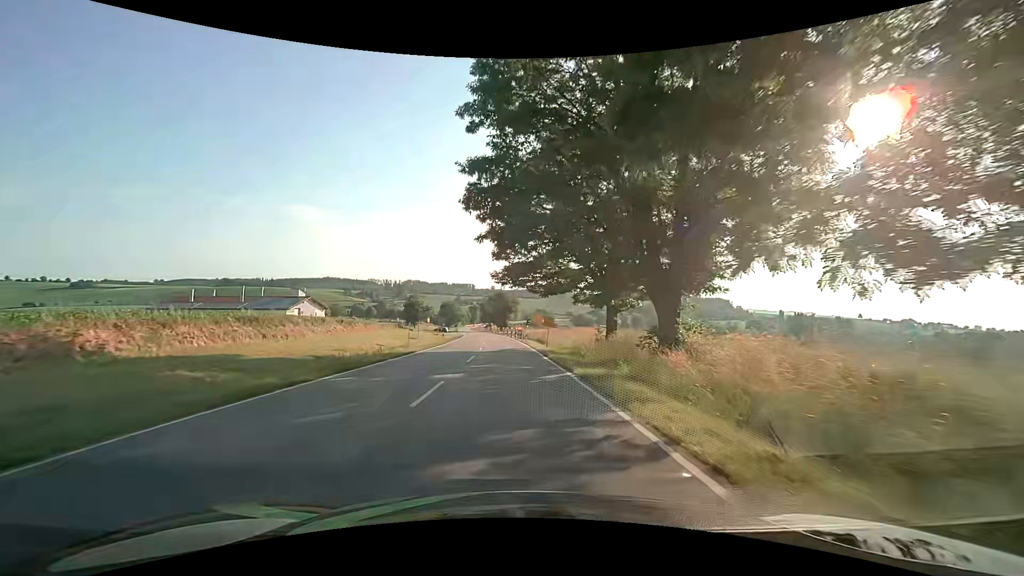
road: secondary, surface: asphalt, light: Day
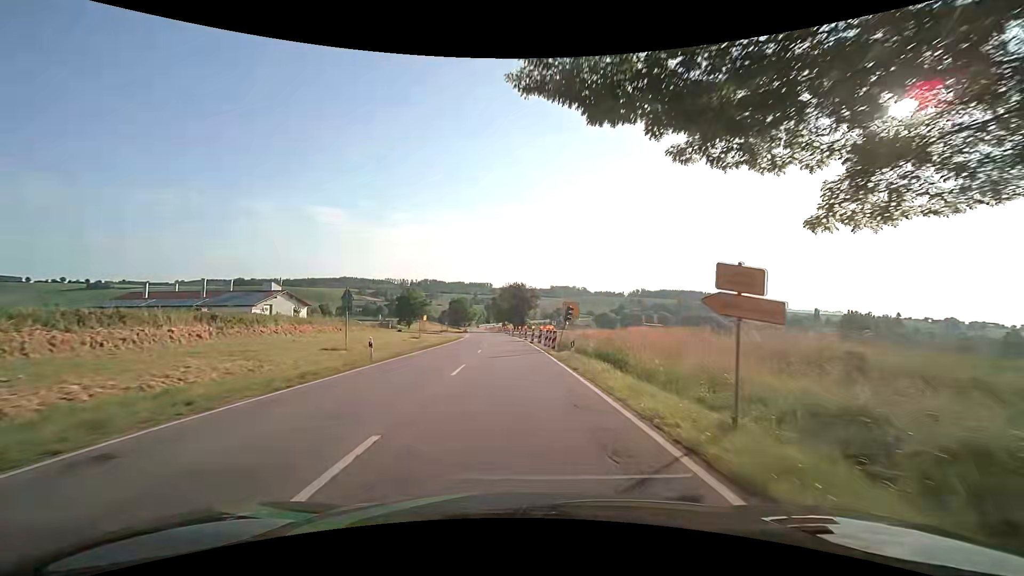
(-0.4, +30.5) m; -2°
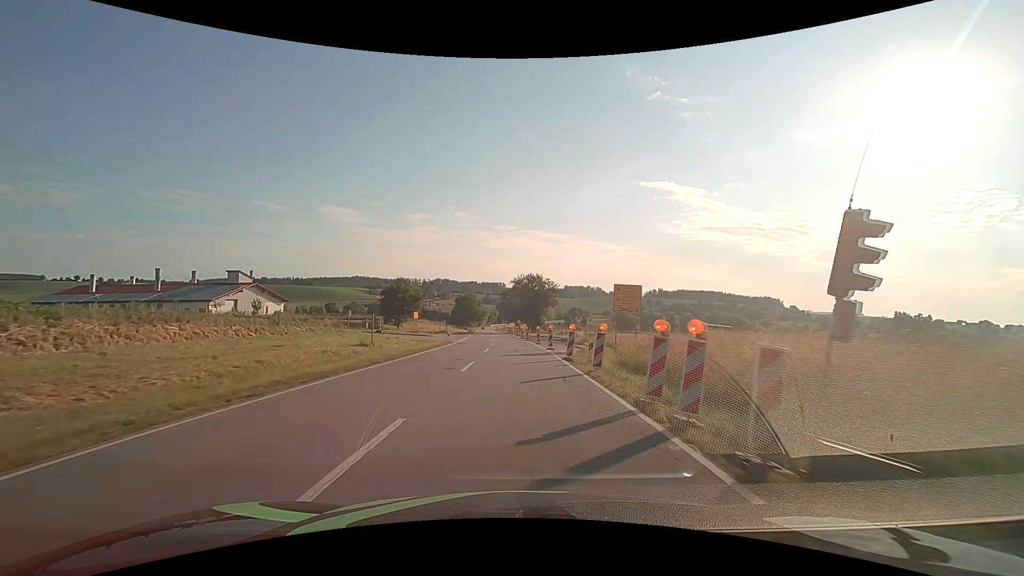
(-0.2, +22.9) m; -1°
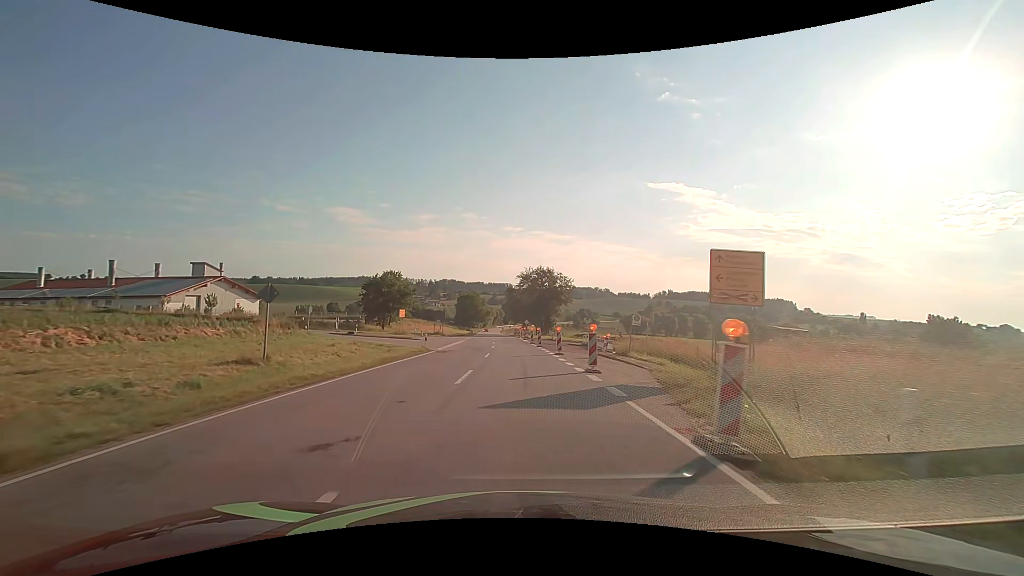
(-0.1, +15.3) m; -1°
